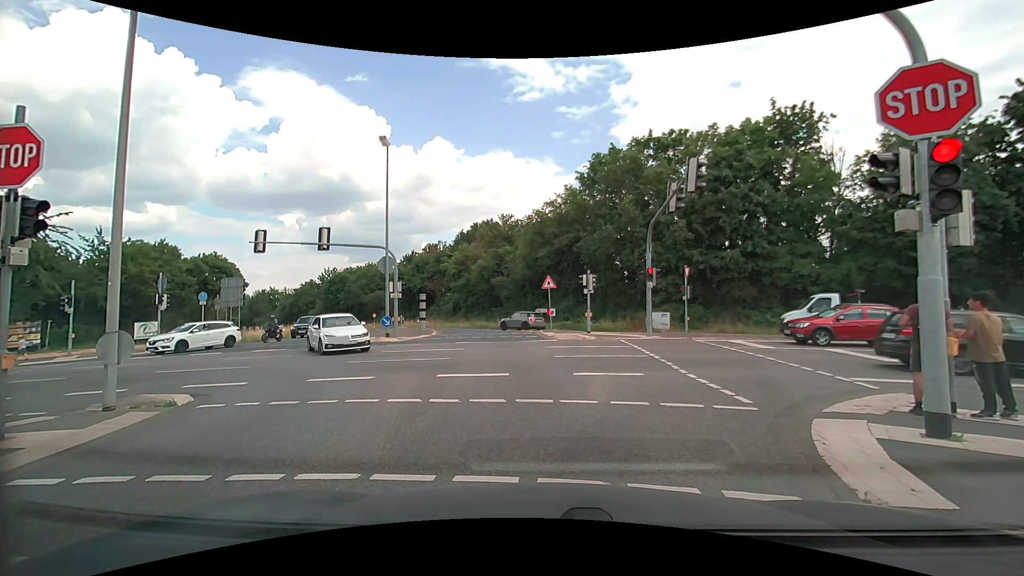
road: secondary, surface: asphalt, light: Day
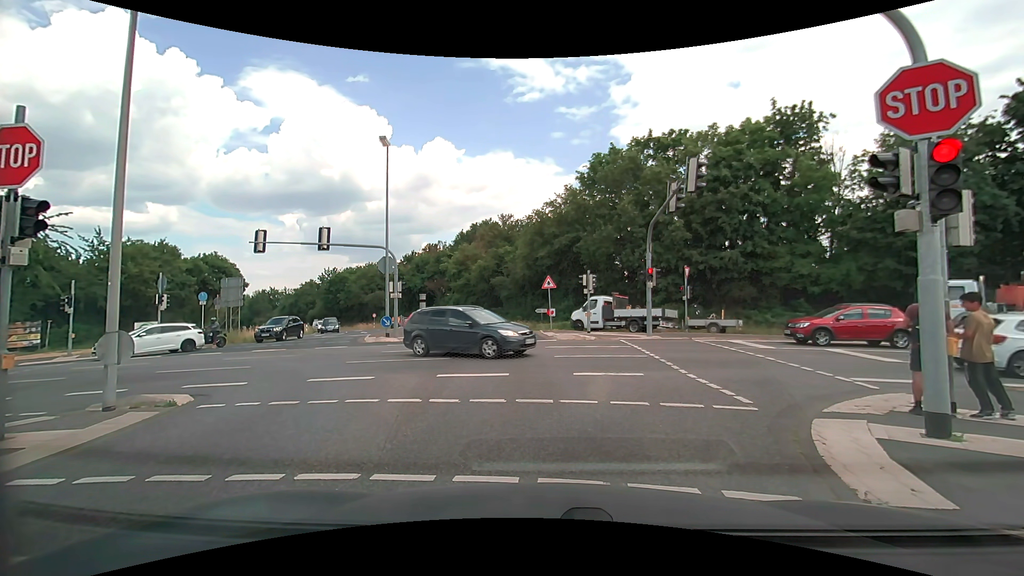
(0.0, 0.0) m; 0°
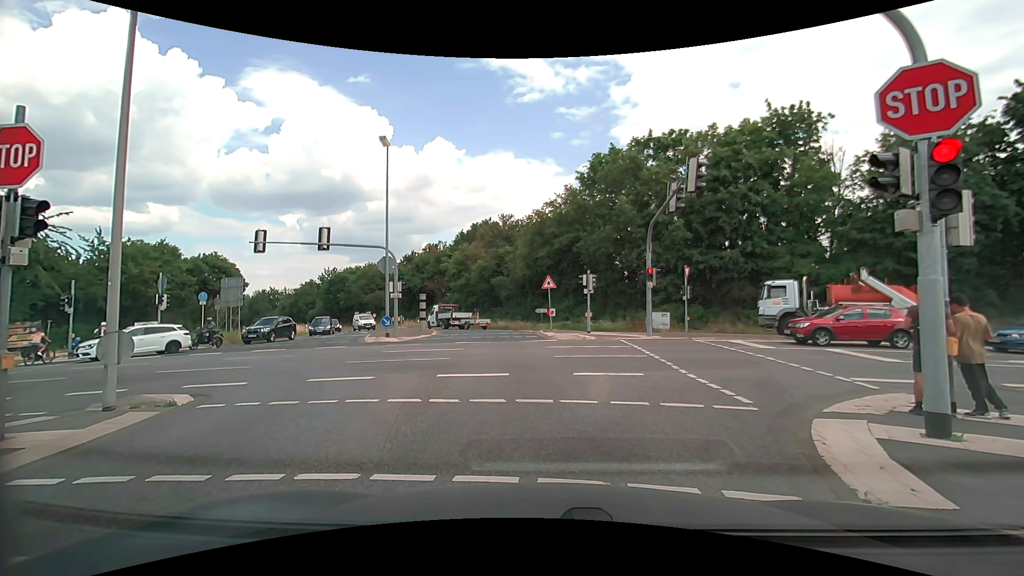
(0.0, 0.0) m; 0°
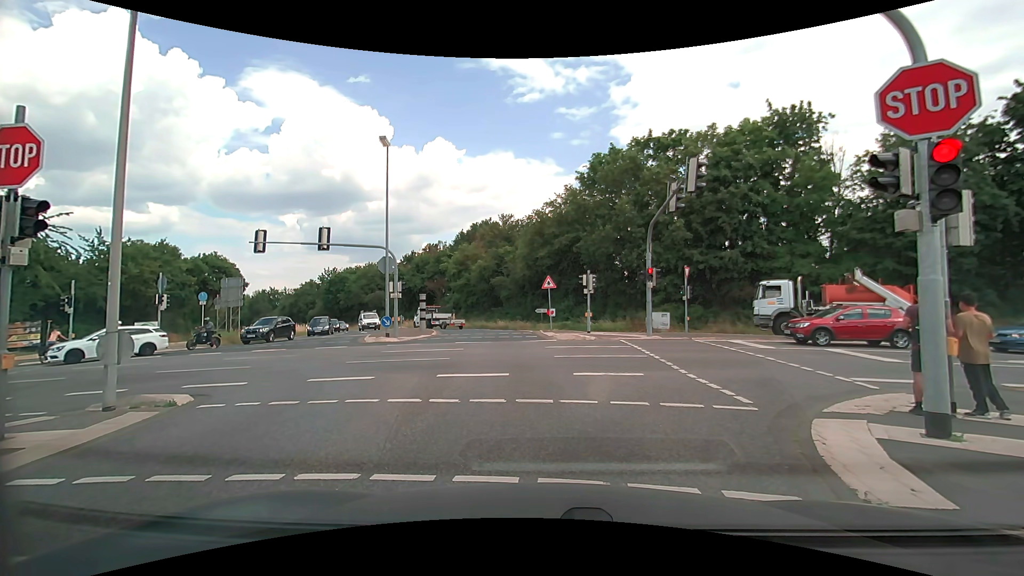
(0.0, 0.0) m; 0°
(-1, +10) (-2, +20) (-4, +30) (-7, +39) (-10, +49) (-15, +57) (-21, +66) (-26, +74) (-32, +82) (-39, +90) m
